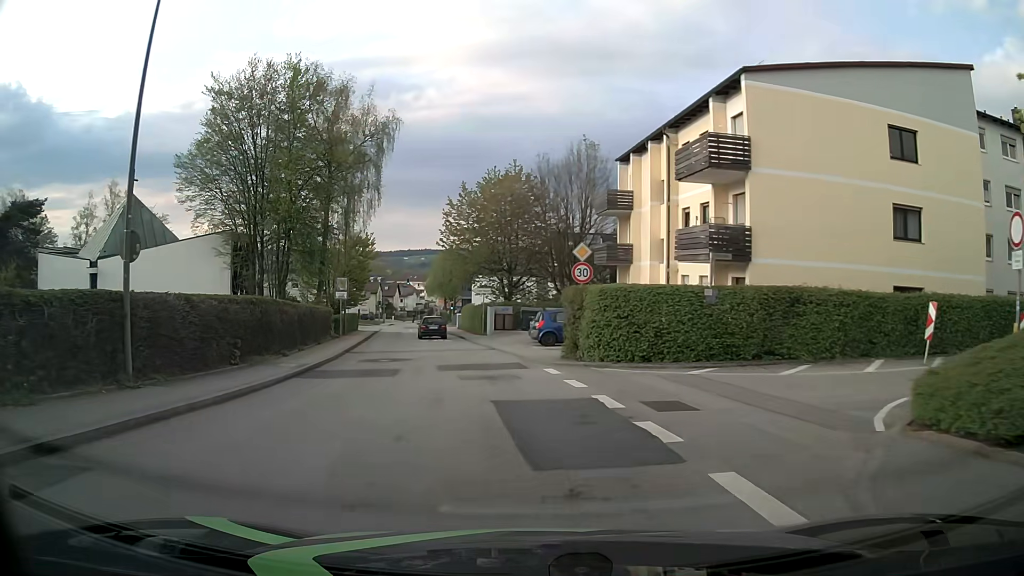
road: unclassified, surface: asphalt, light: Day
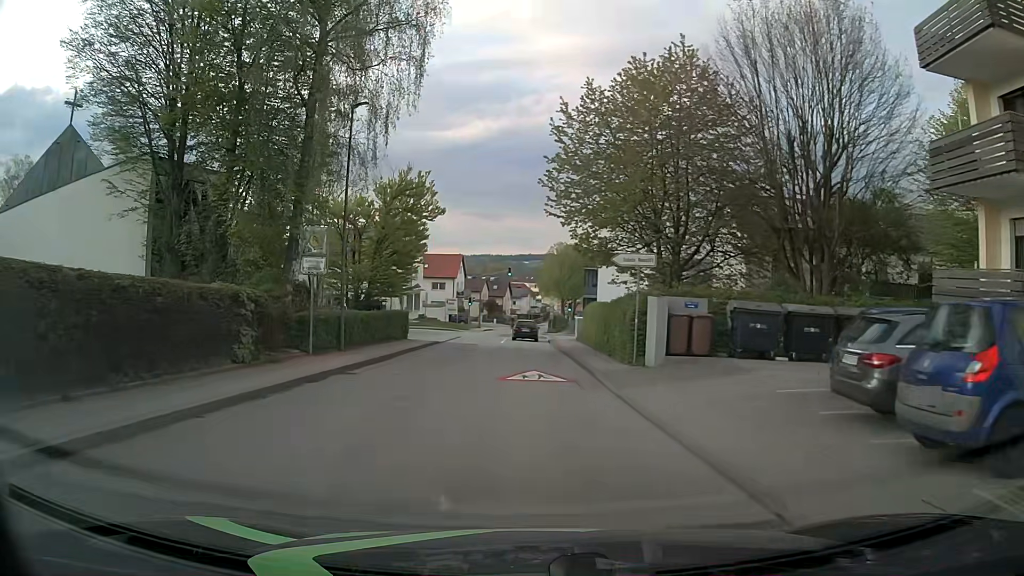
(-2.4, +24.3) m; -10°
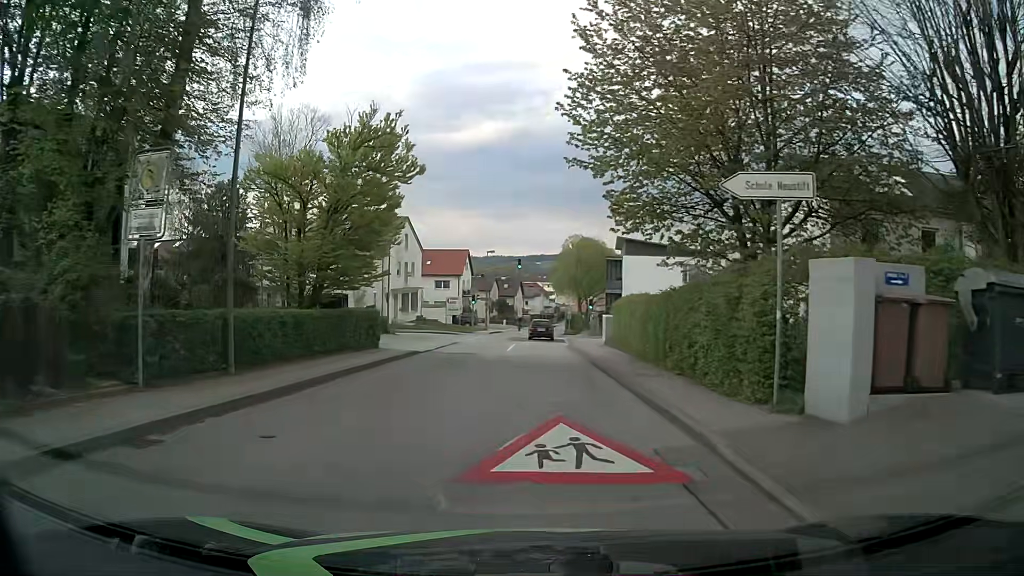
(-0.1, +9.7) m; -1°
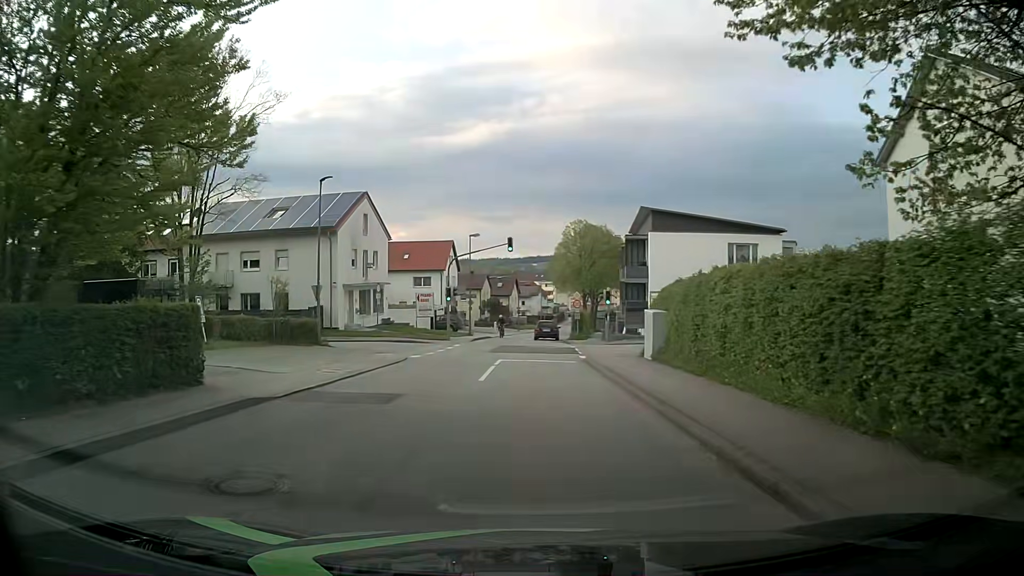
(+0.1, +14.5) m; +1°
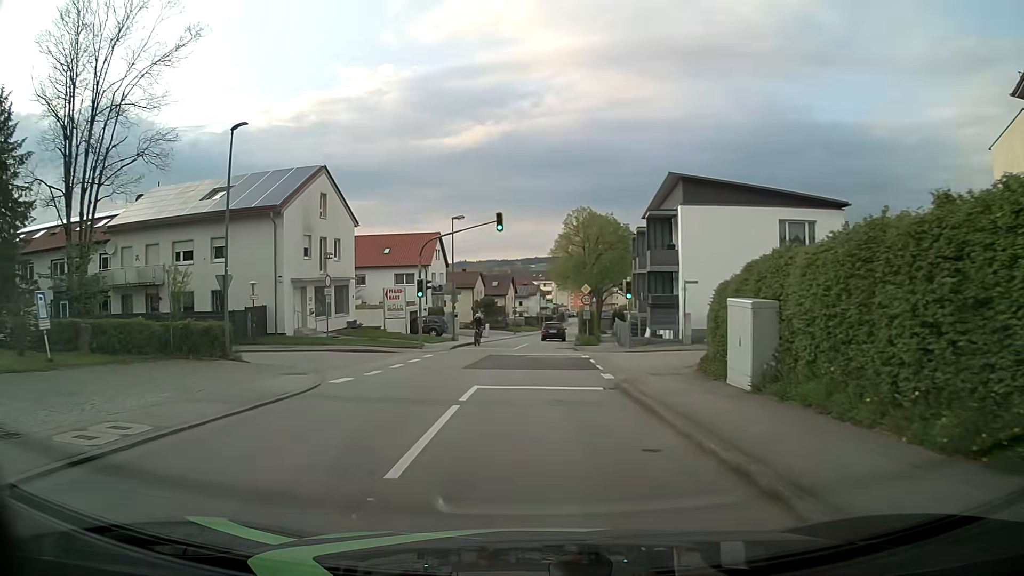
(0.0, +9.7) m; 0°
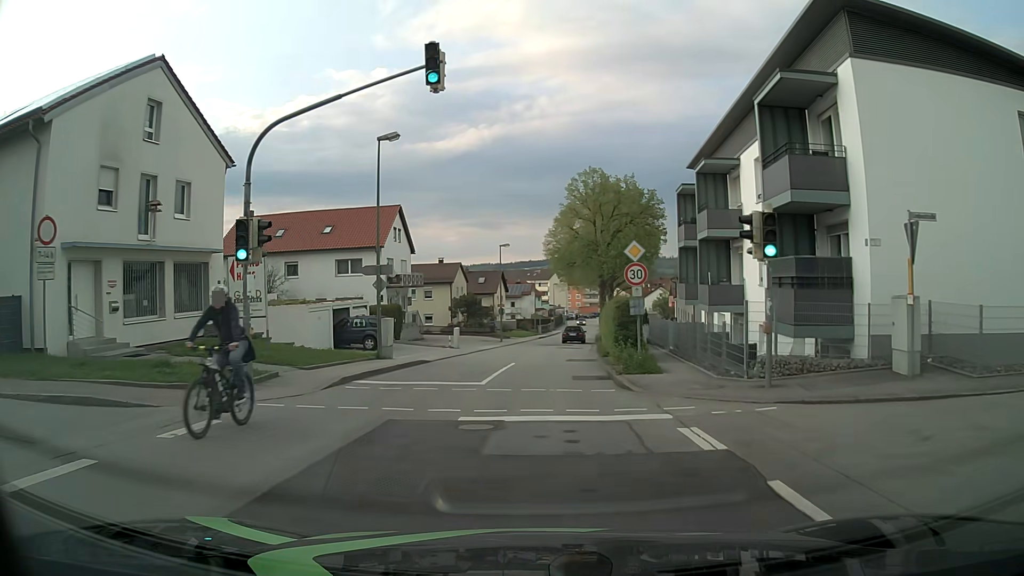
(-0.1, +19.4) m; 0°
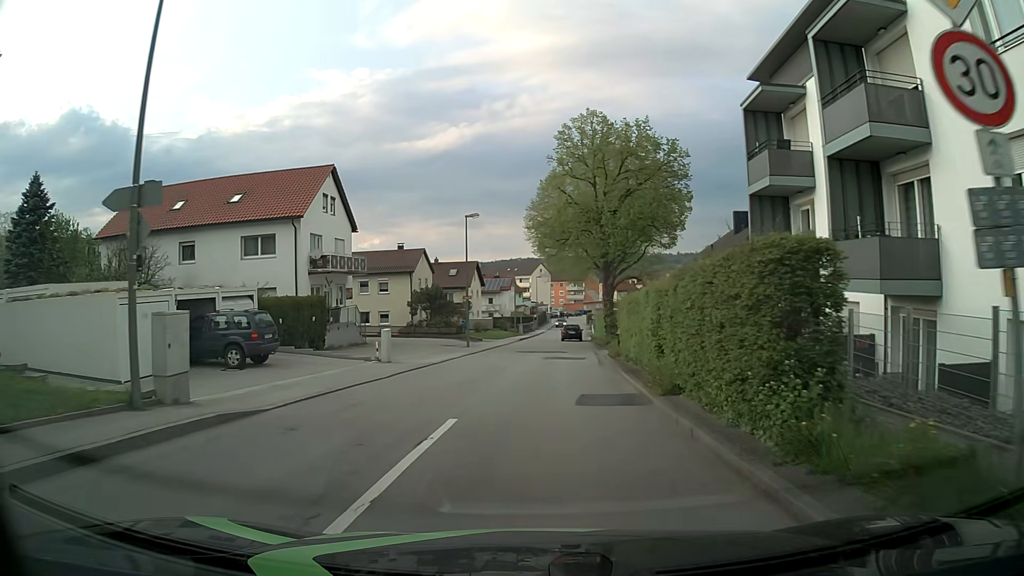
(+0.2, +14.4) m; +2°
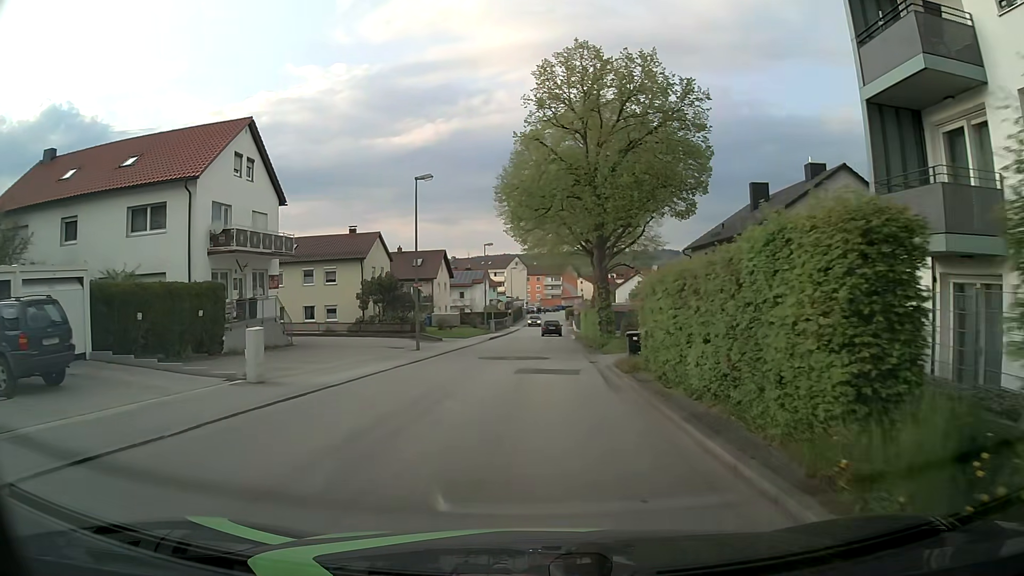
(+0.2, +9.7) m; +2°
(0, +10) (0, +20) (+1, +30) (+1, +40) (+1, +50) (+1, +60) (+2, +70) (+2, +80) (+2, +90) (+3, +100) m
